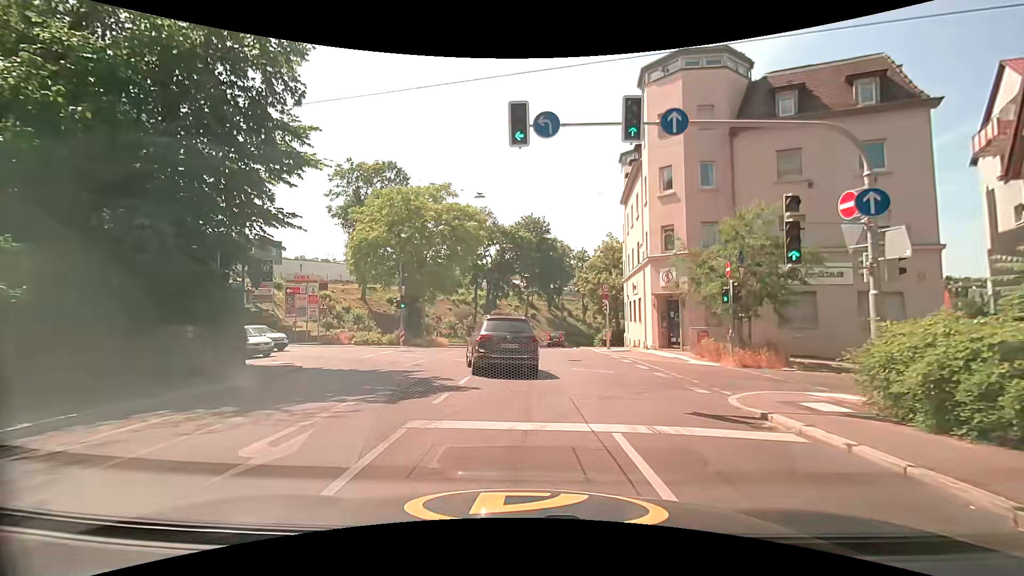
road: secondary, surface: asphalt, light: Day
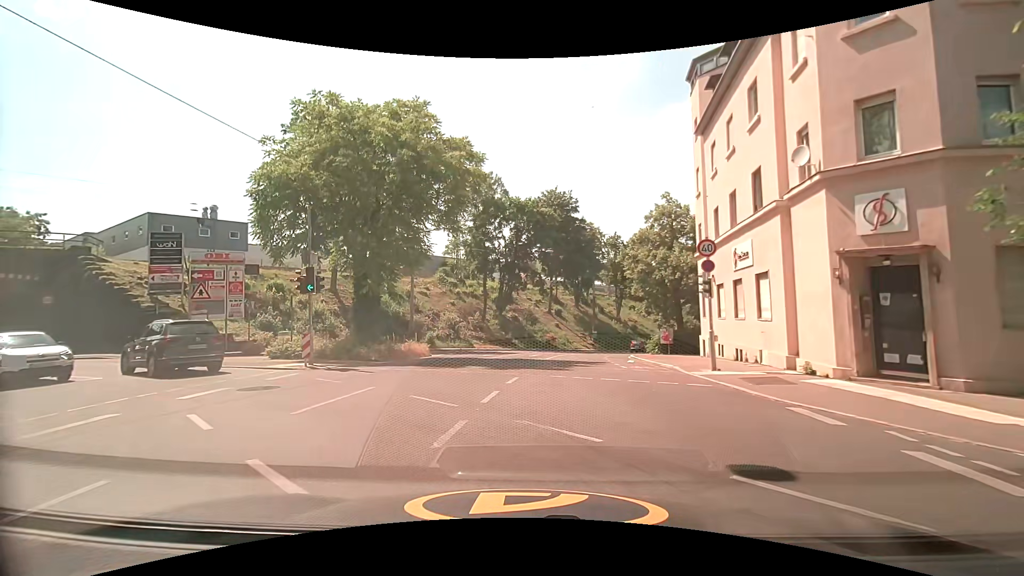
(-0.2, +15.5) m; -2°
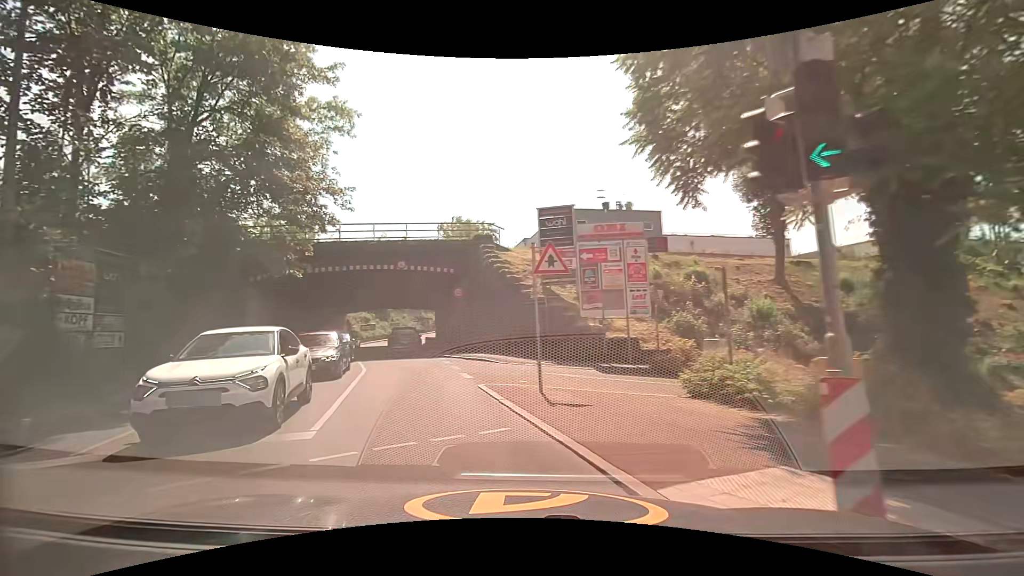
(-4.9, +12.8) m; -47°
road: unclassified
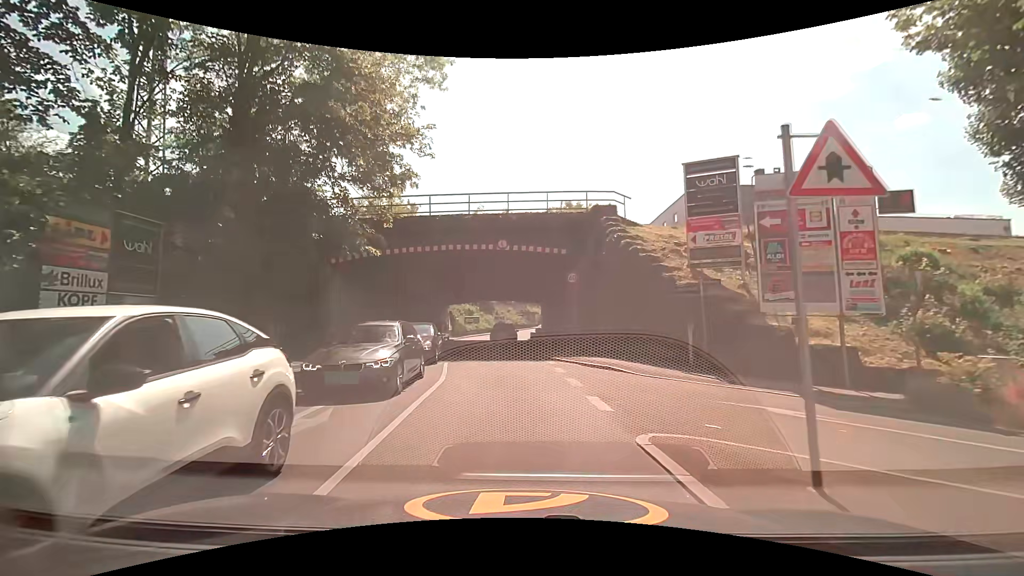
(-0.8, +6.1) m; -12°
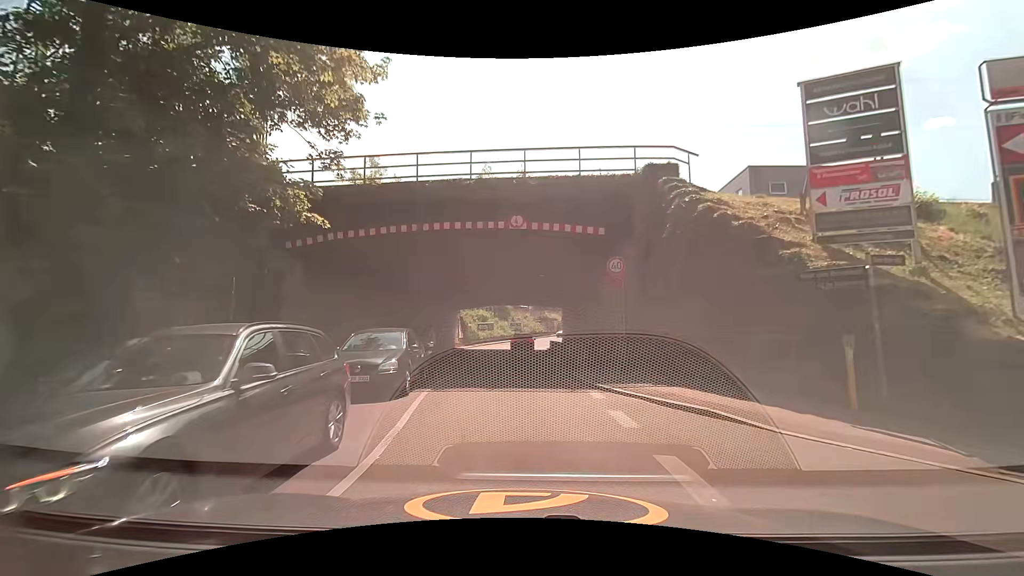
(-0.3, +6.9) m; -2°
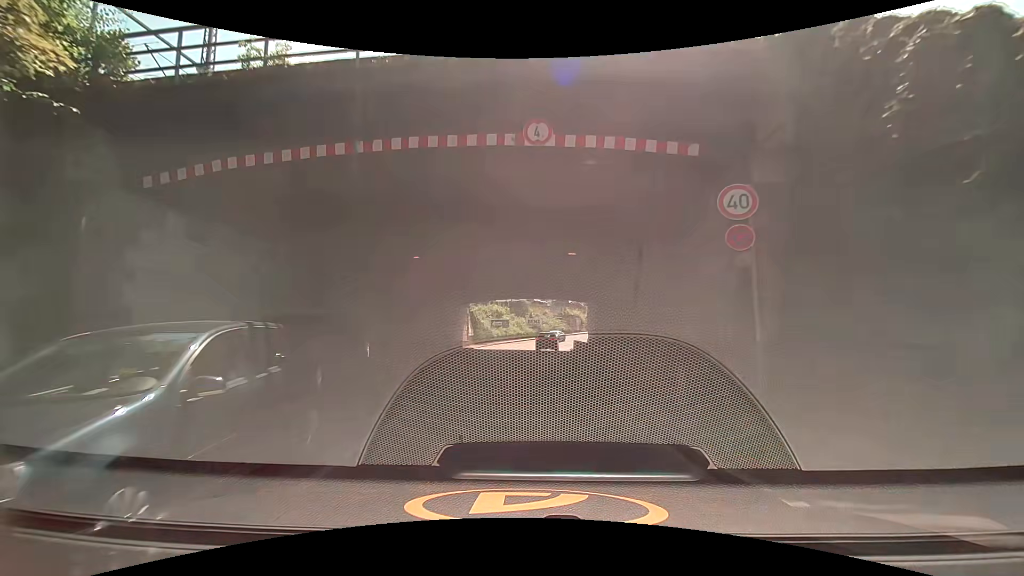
(-0.3, +8.1) m; -3°
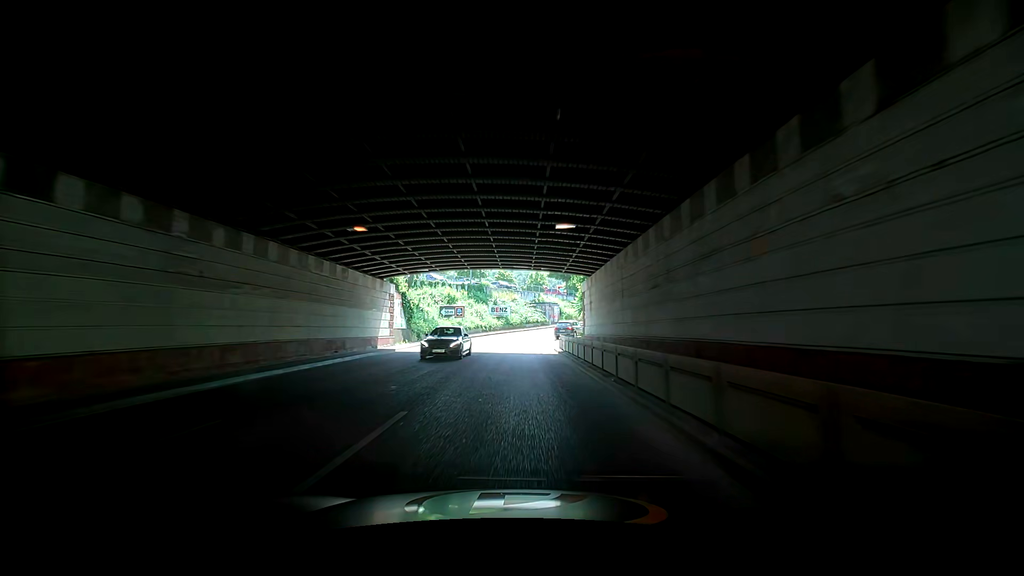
(-0.2, +18.9) m; +2°
